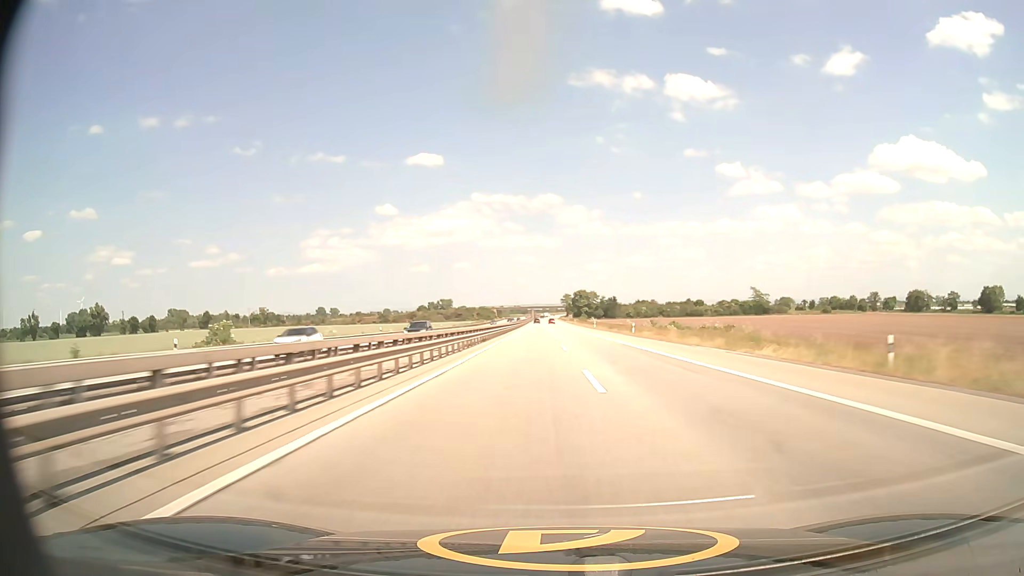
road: motorway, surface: asphalt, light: Day
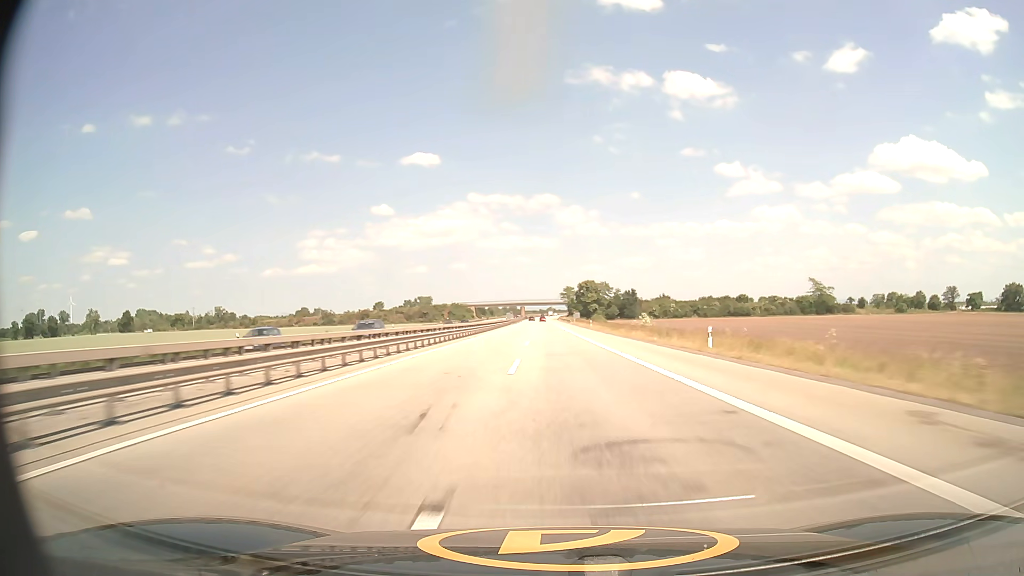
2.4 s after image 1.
(+0.3, +86.2) m; 0°
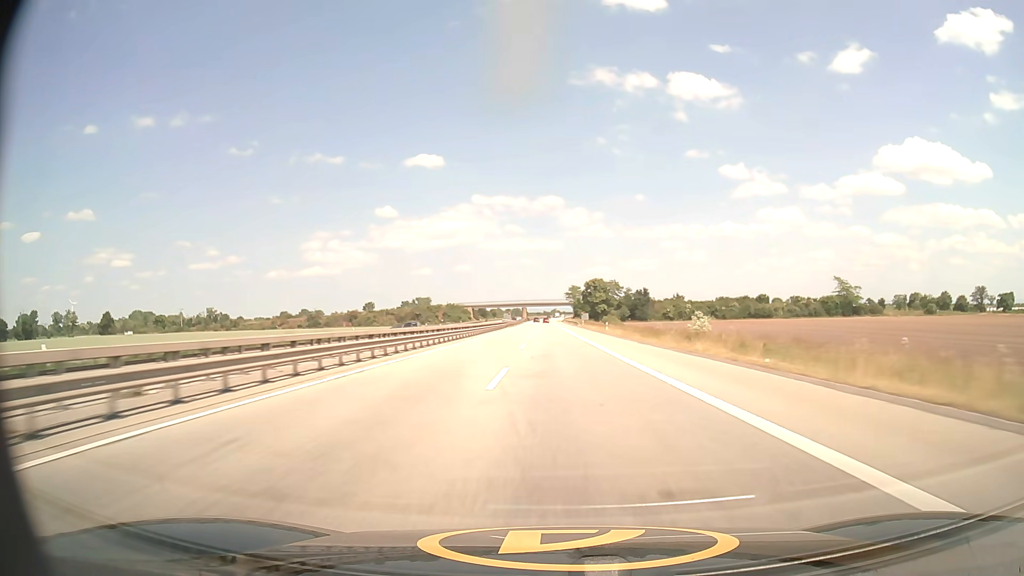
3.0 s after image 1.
(-0.1, +21.5) m; 0°
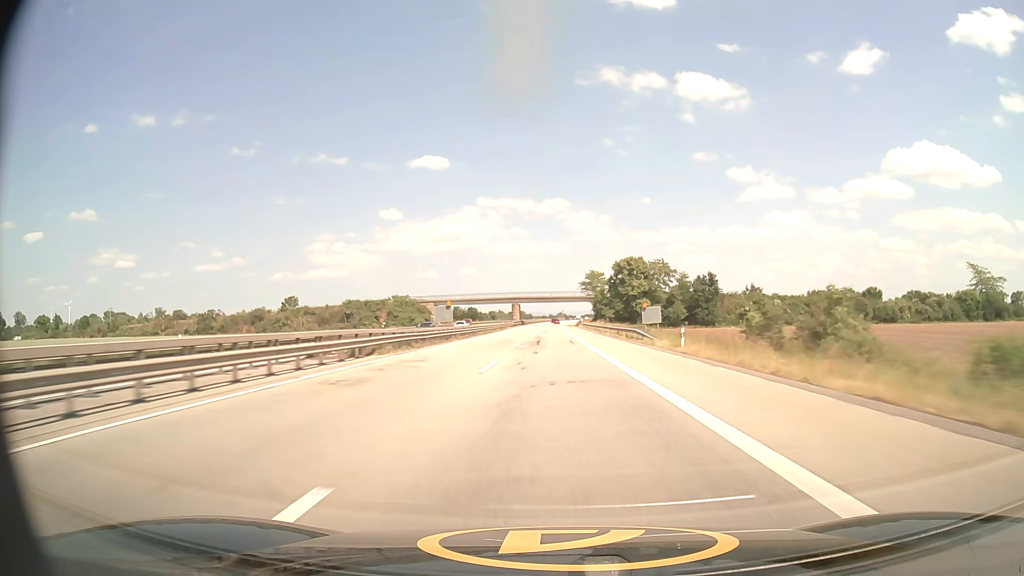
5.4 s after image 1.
(-0.6, +86.2) m; -1°
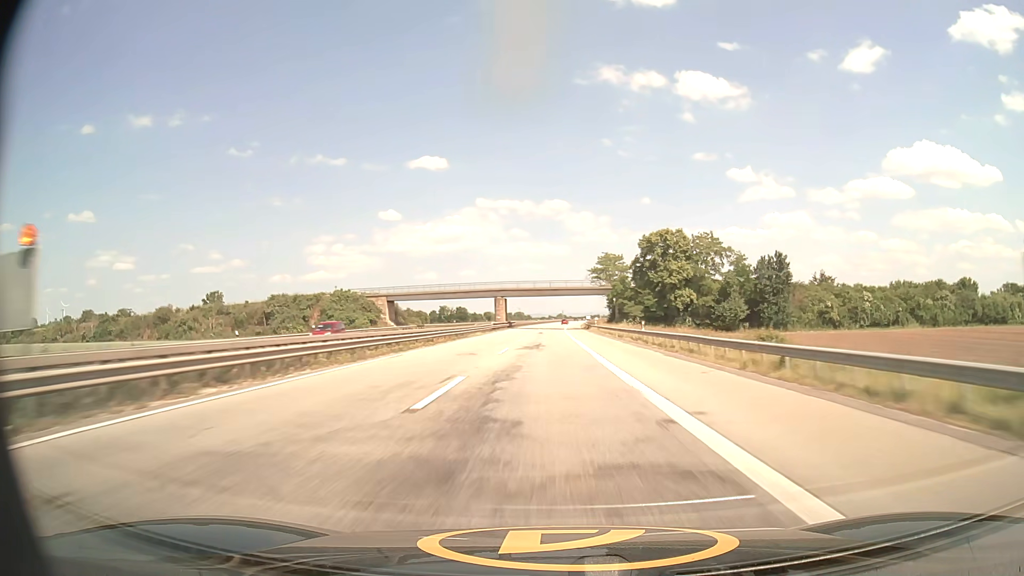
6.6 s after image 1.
(0.0, +43.2) m; 0°
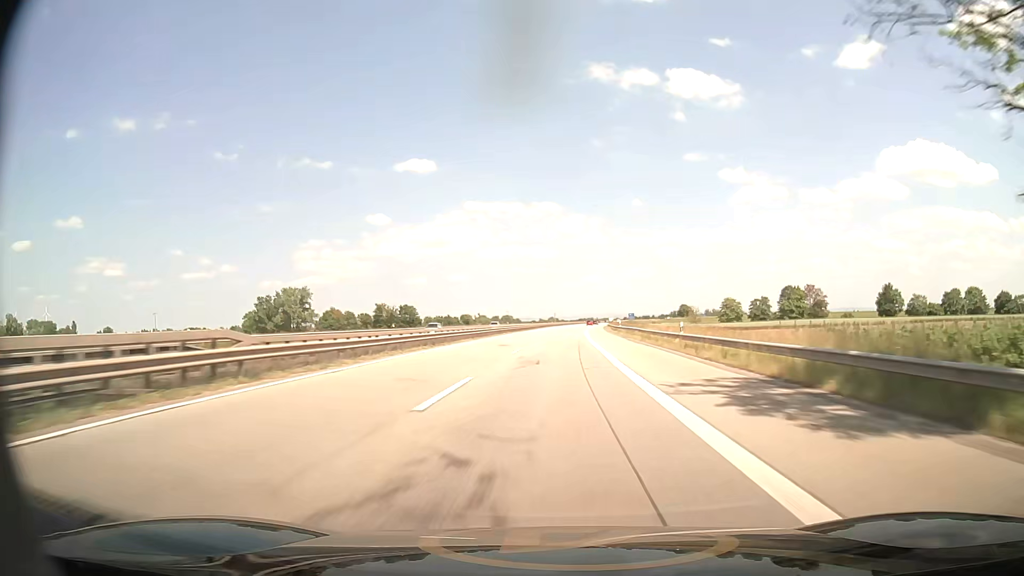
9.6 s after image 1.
(+0.2, +107.8) m; +1°
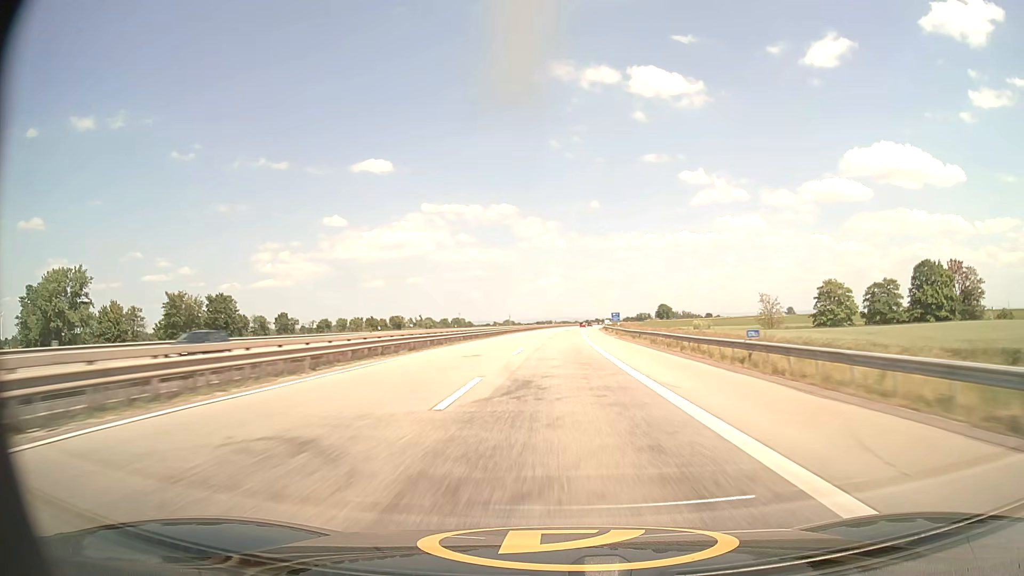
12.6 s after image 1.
(+2.9, +107.1) m; +3°
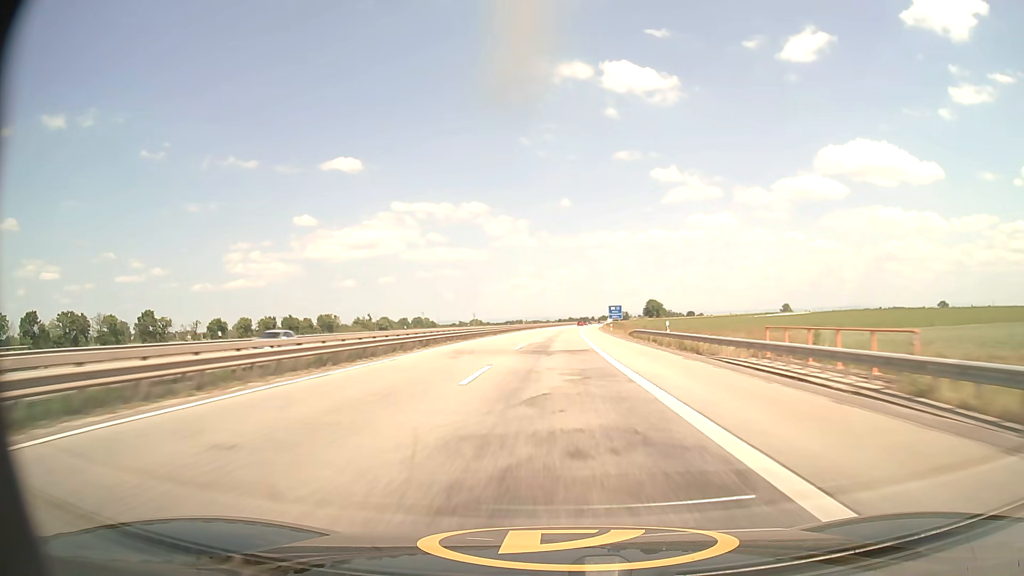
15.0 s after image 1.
(+1.9, +85.6) m; +2°
(0, +10) (0, +20) (0, +30) (0, +40) (+1, +50) (+1, +60) (+1, +70) (+1, +80) (+2, +90) (+2, +100) m
